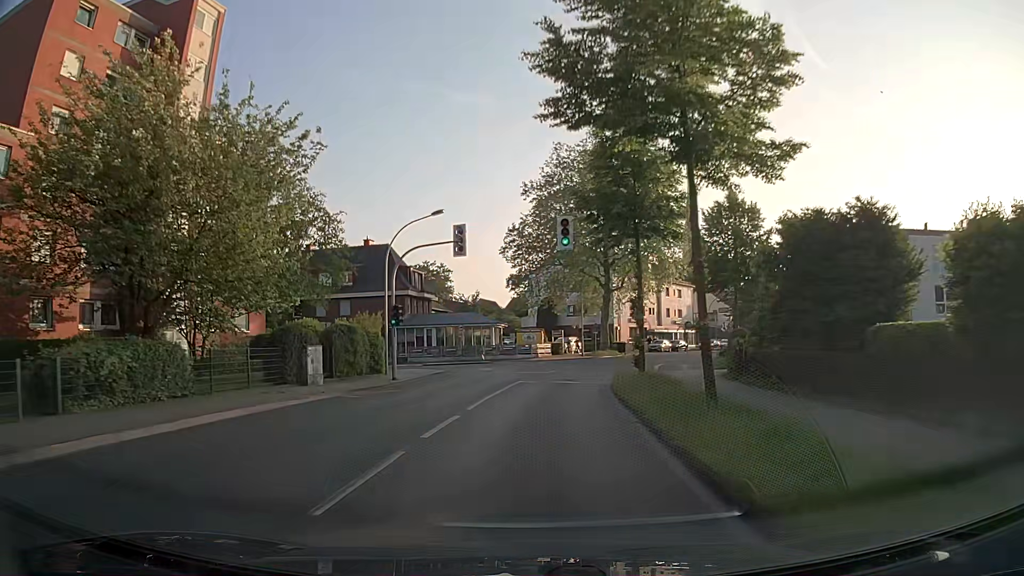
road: secondary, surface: asphalt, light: Day
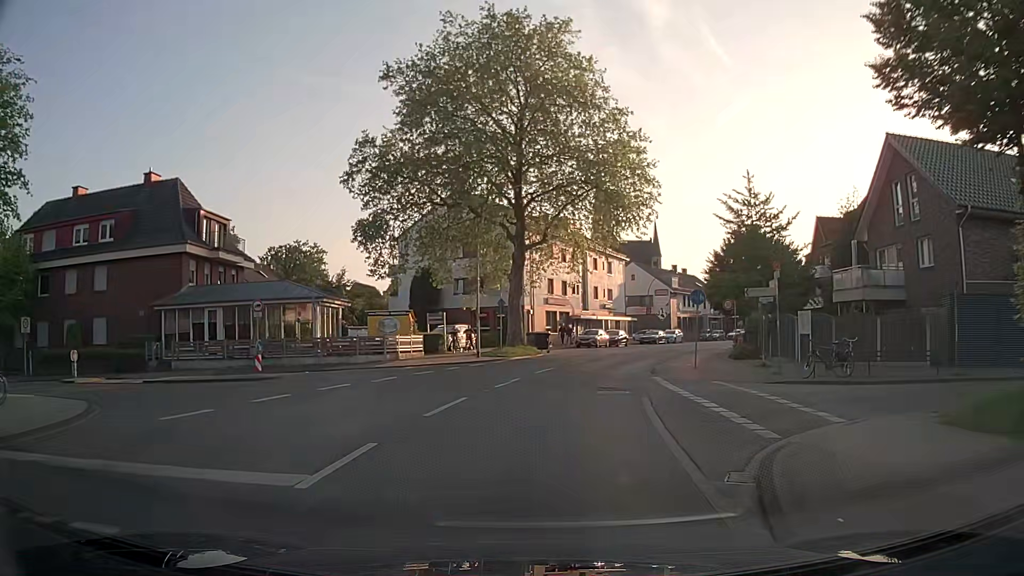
(+1.5, +26.7) m; +8°
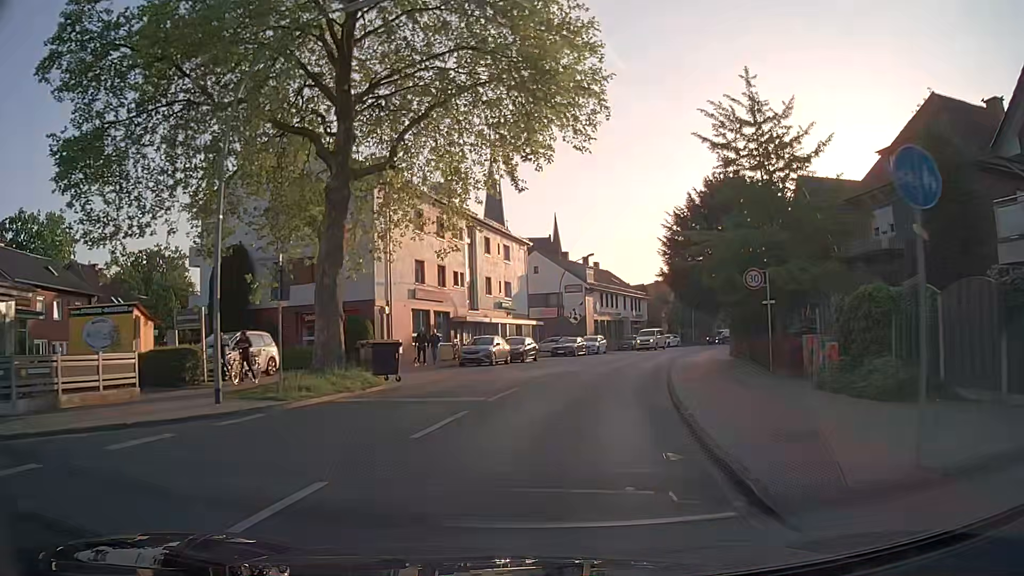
(+1.7, +19.9) m; +10°
